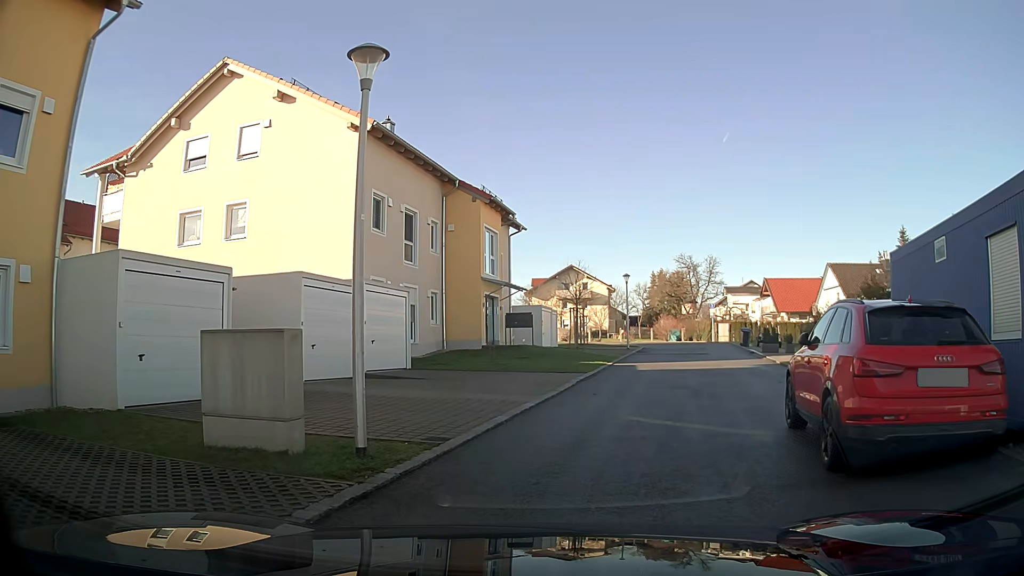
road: residential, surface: asphalt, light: Day
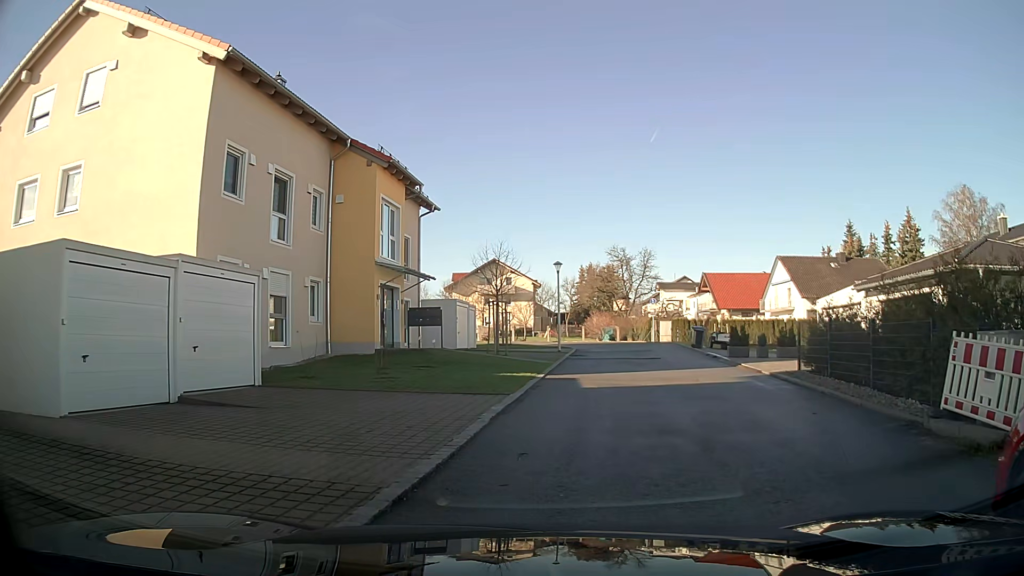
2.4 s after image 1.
(+0.3, +6.1) m; +7°
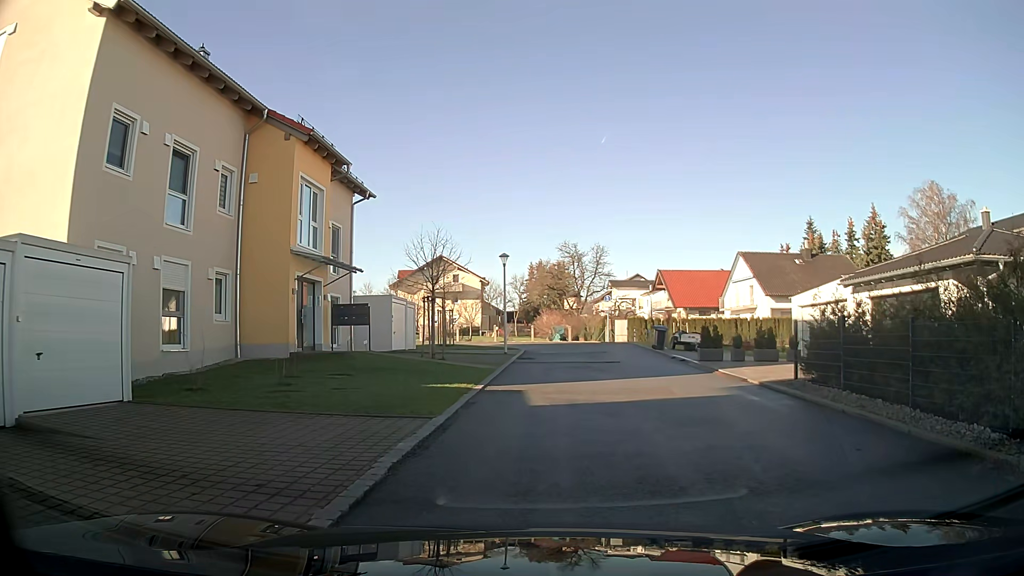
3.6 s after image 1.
(+0.1, +3.2) m; +3°
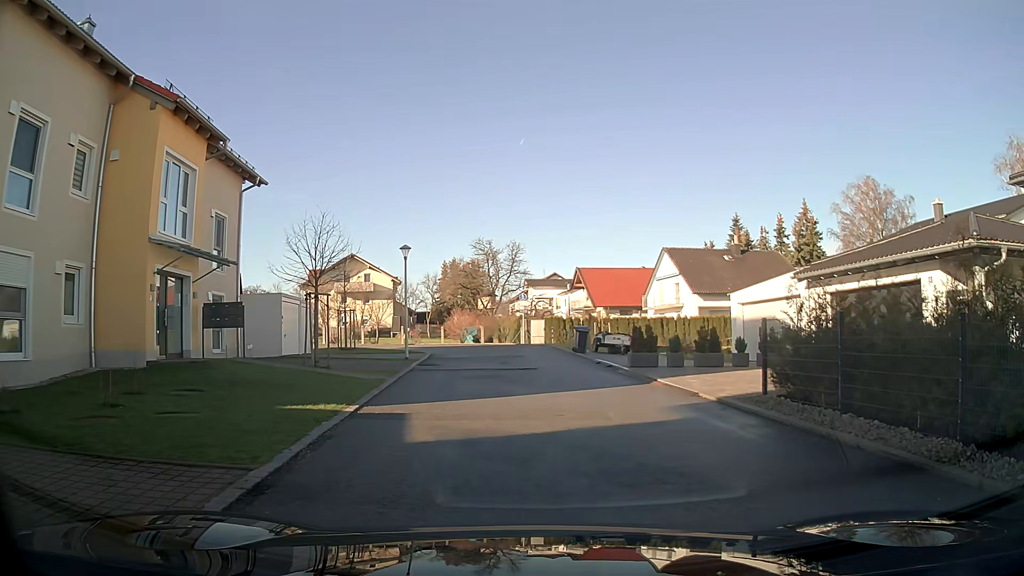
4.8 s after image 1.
(+0.3, +3.3) m; +9°
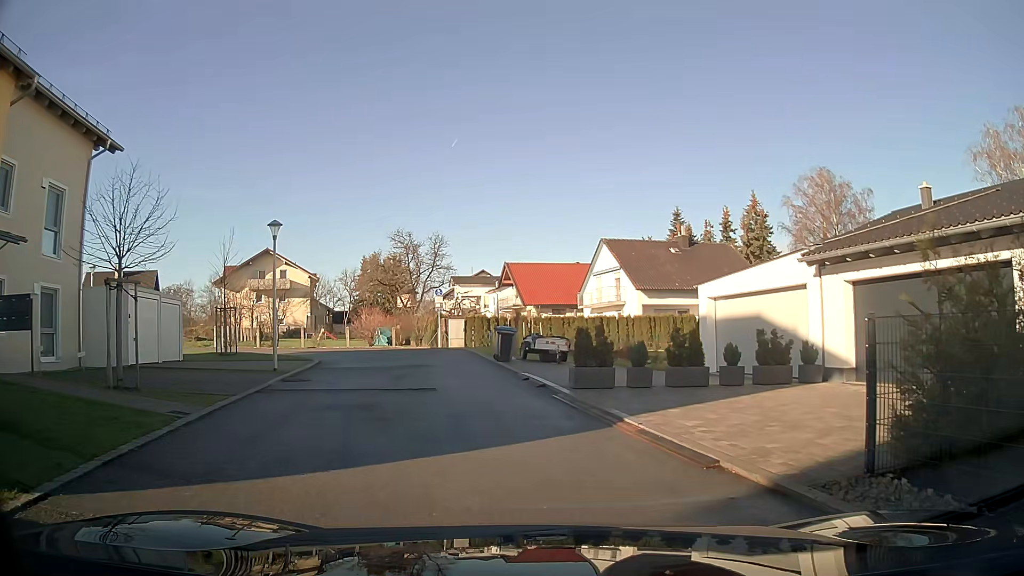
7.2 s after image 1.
(+0.3, +6.1) m; +3°
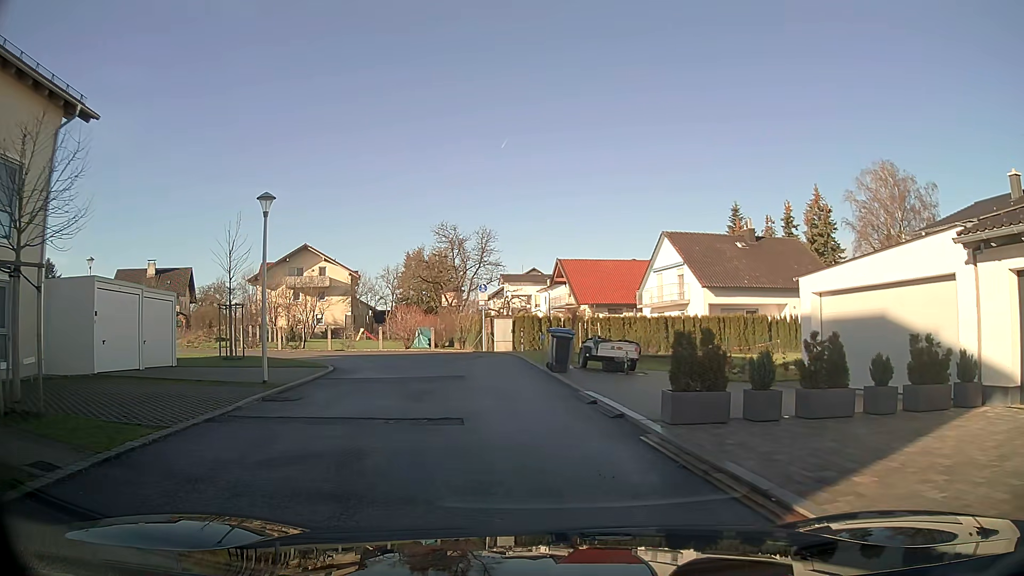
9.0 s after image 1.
(-0.1, +4.3) m; -4°
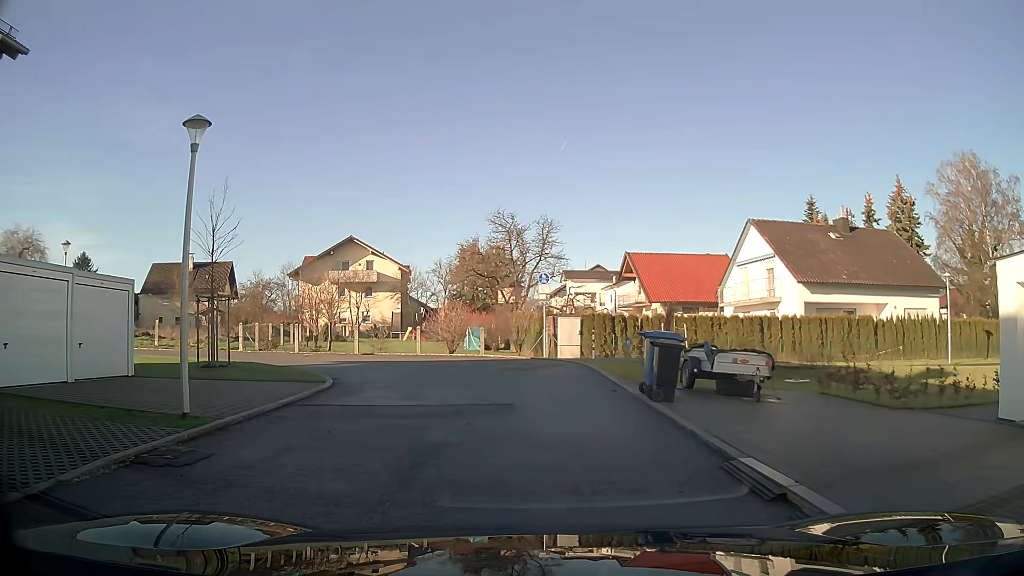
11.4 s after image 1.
(-0.3, +6.0) m; -6°
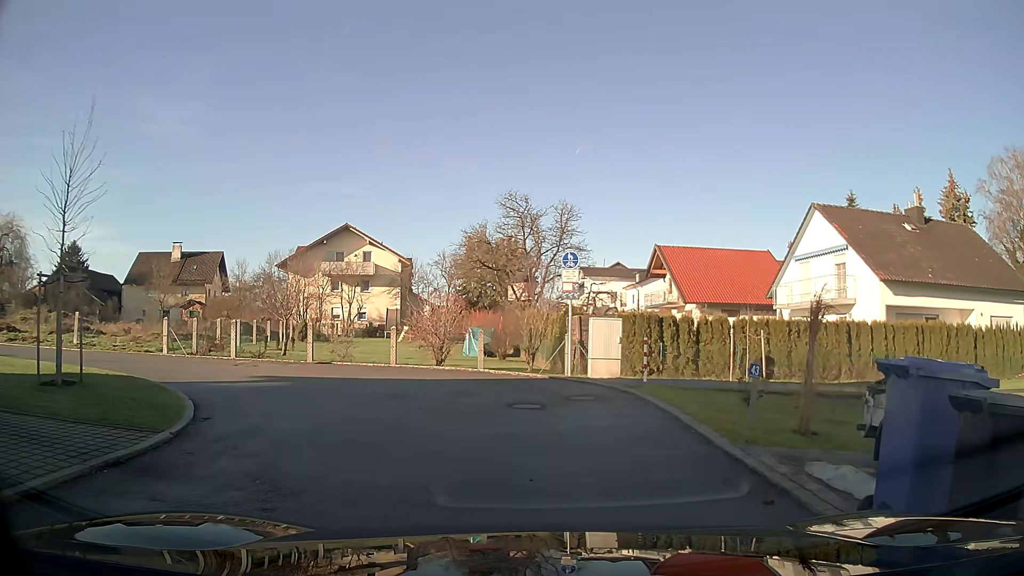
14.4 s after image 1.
(-0.1, +7.6) m; -1°
(0, +10) (-6, +17) (-16, +18) (-26, +18) (-36, +17) (-46, +17) (-56, +16) (-62, +8) (-63, -2) (-63, -12) m
